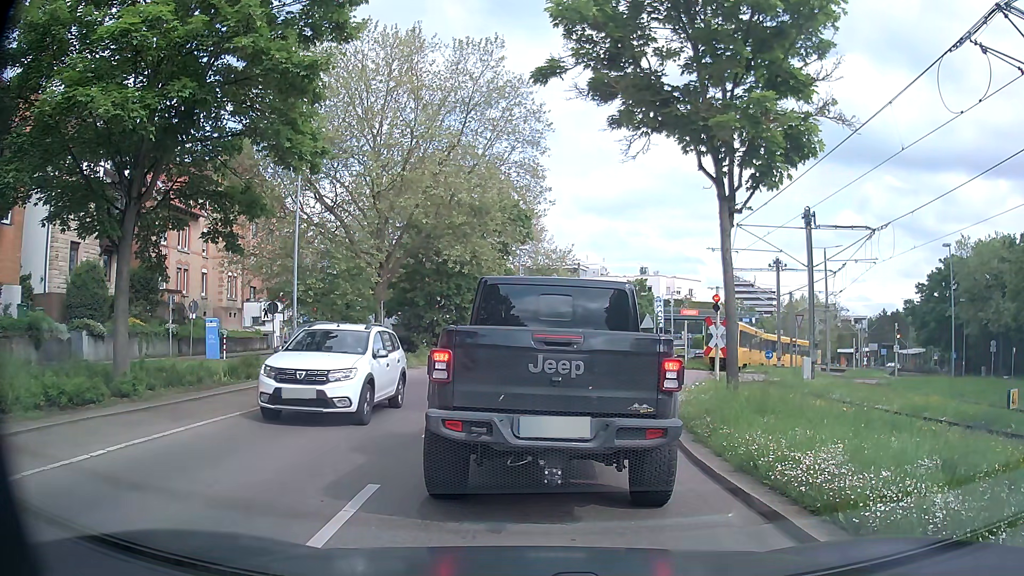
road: secondary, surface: asphalt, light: Day
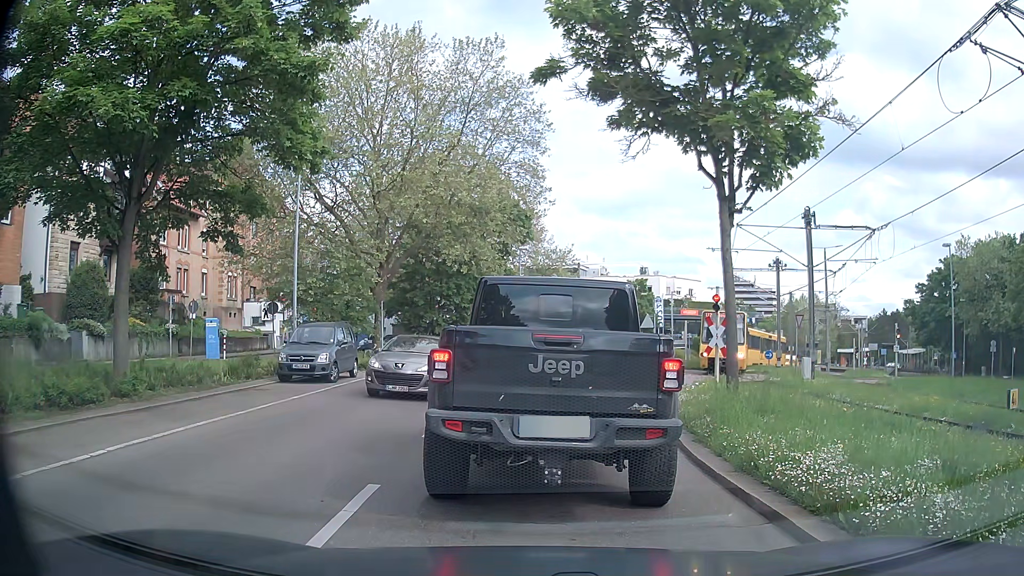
(0.0, 0.0) m; 0°
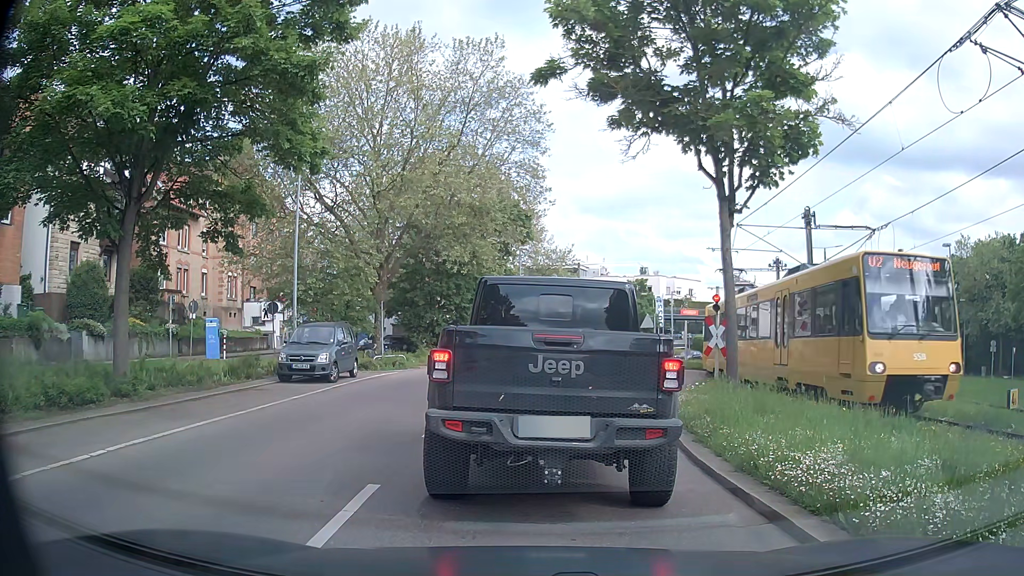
(0.0, 0.0) m; 0°
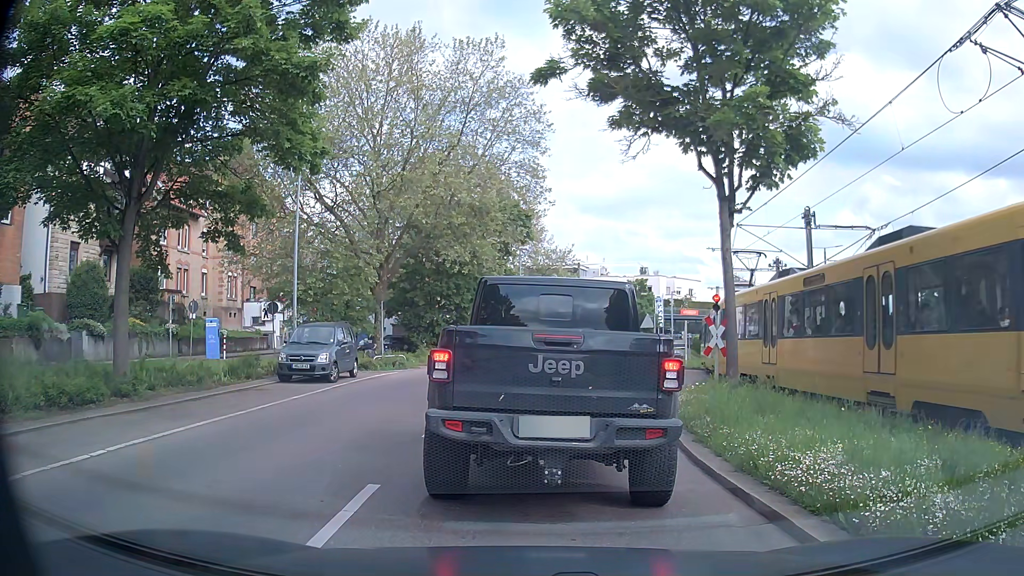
(0.0, 0.0) m; 0°
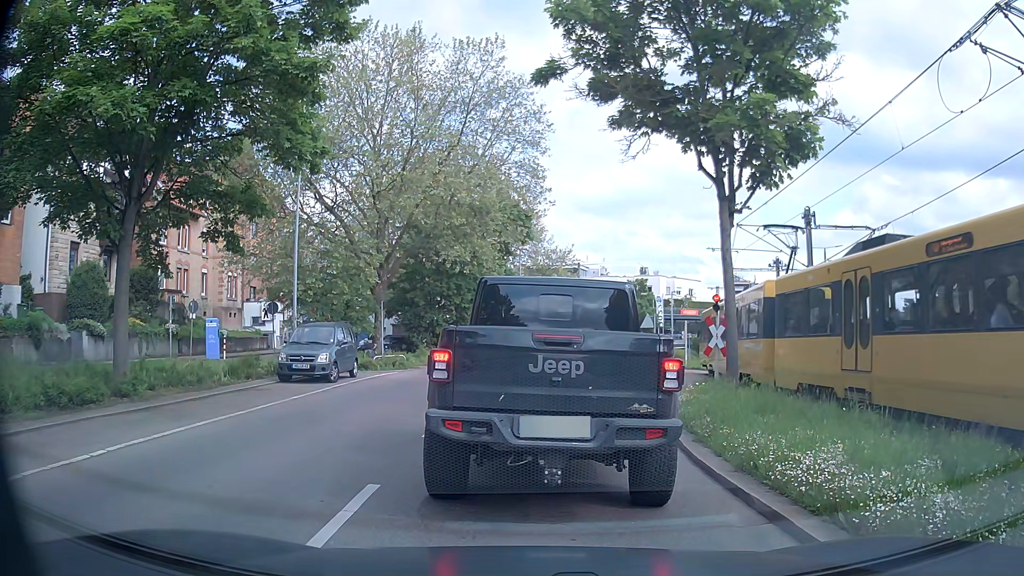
(0.0, 0.0) m; 0°
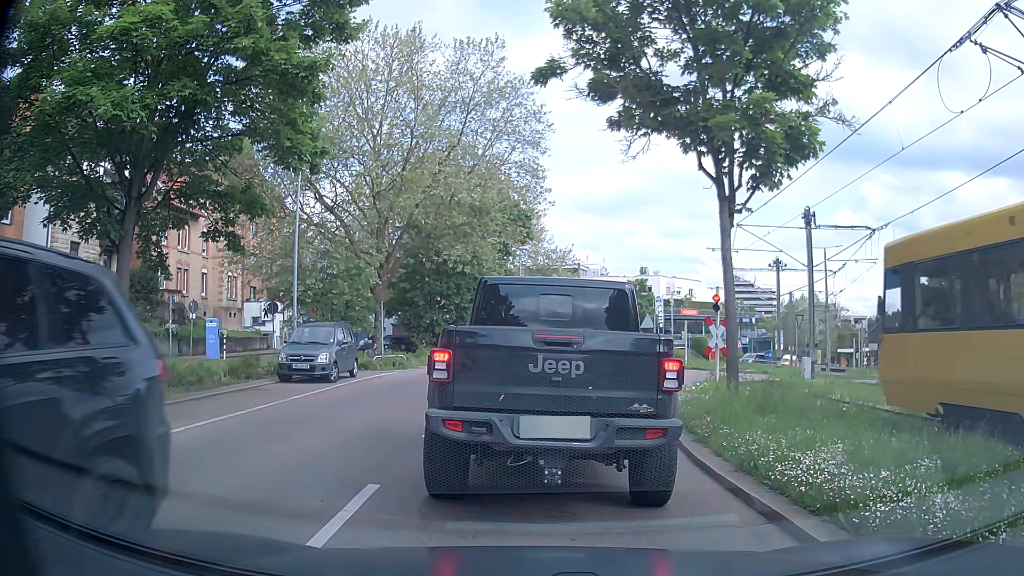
(0.0, 0.0) m; 0°
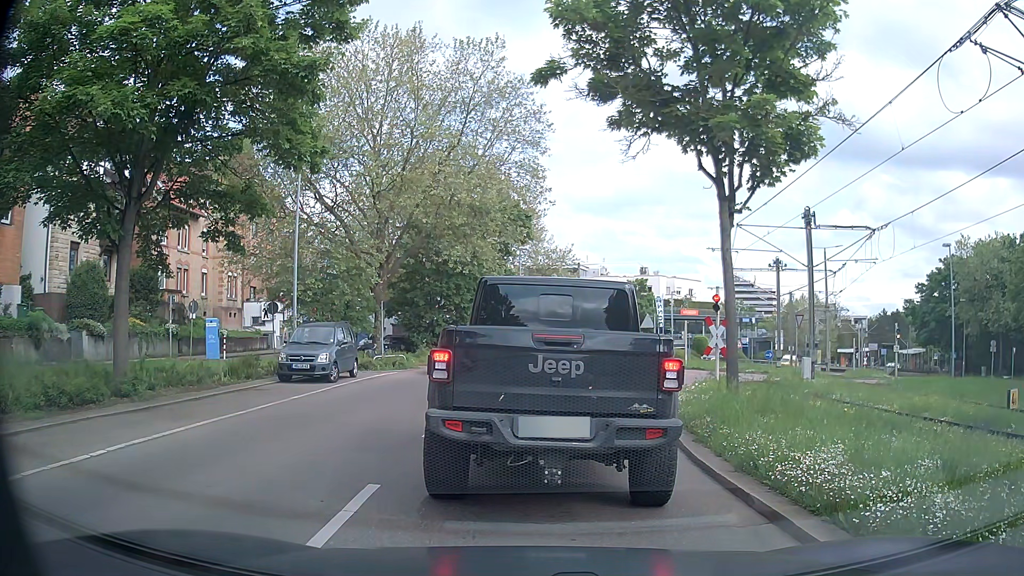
(0.0, 0.0) m; 0°
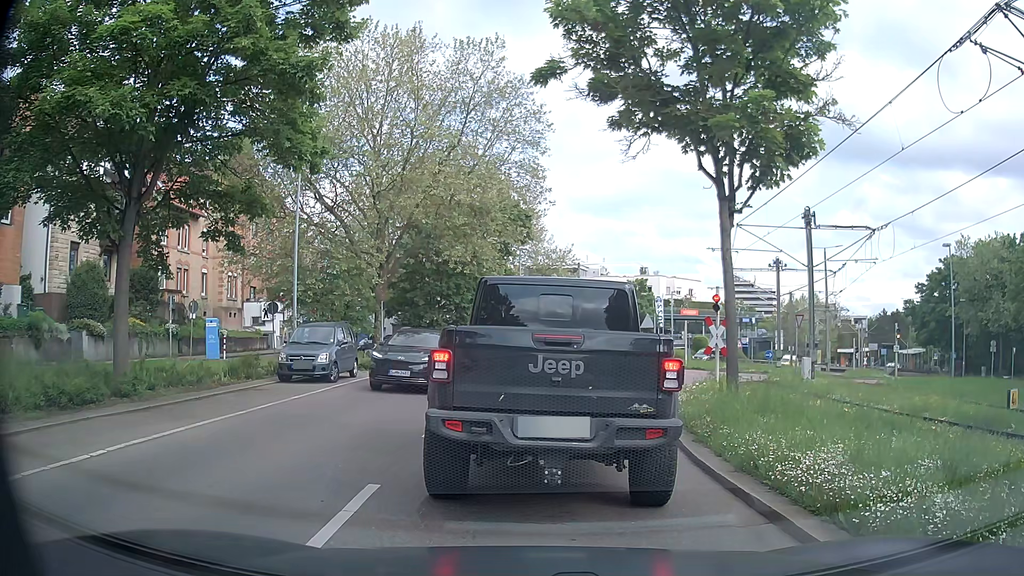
(0.0, 0.0) m; 0°
(0, +10) (+2, +20) (+6, +29) (+13, +35) (+23, +39) (+31, +45) (+37, +53) (+43, +61) (+48, +69) (+55, +77) m
